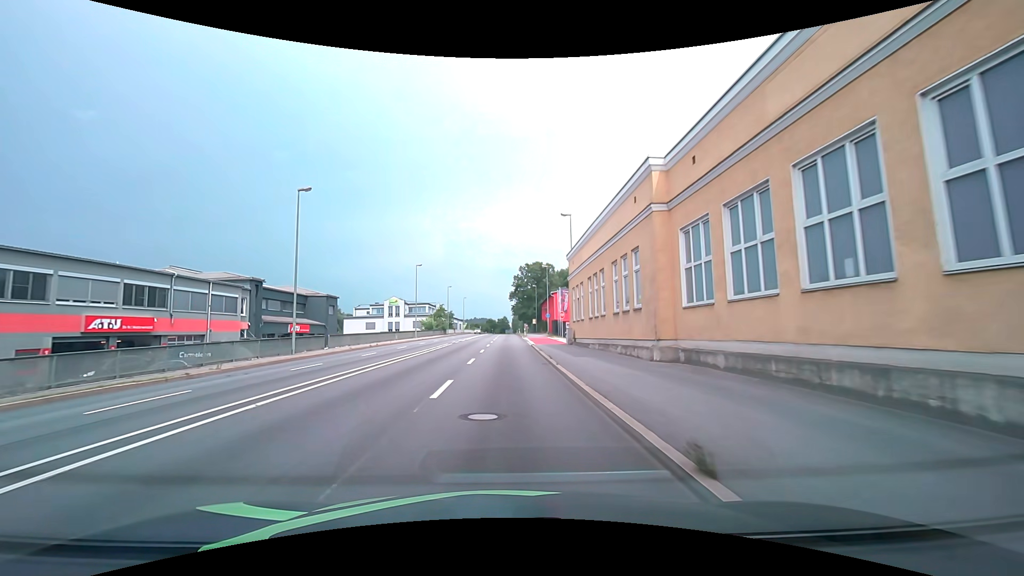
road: primary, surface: asphalt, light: Day
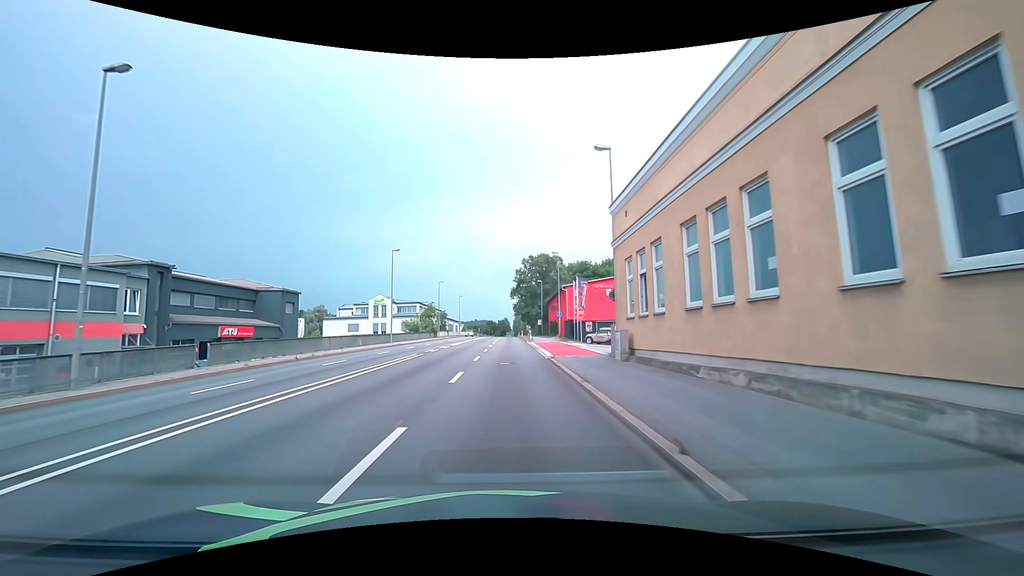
(0.0, +15.1) m; 0°
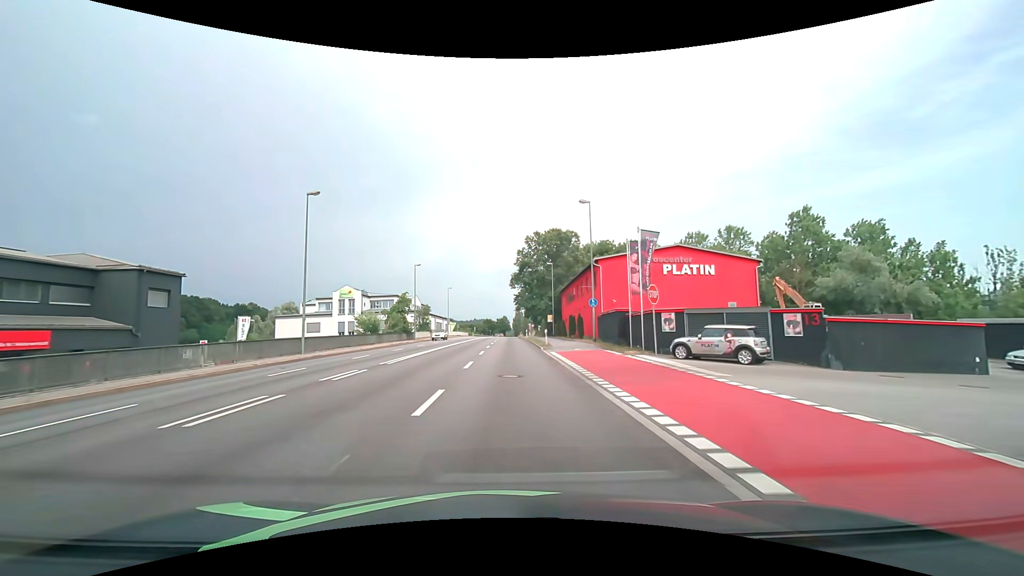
(0.0, +23.2) m; 0°
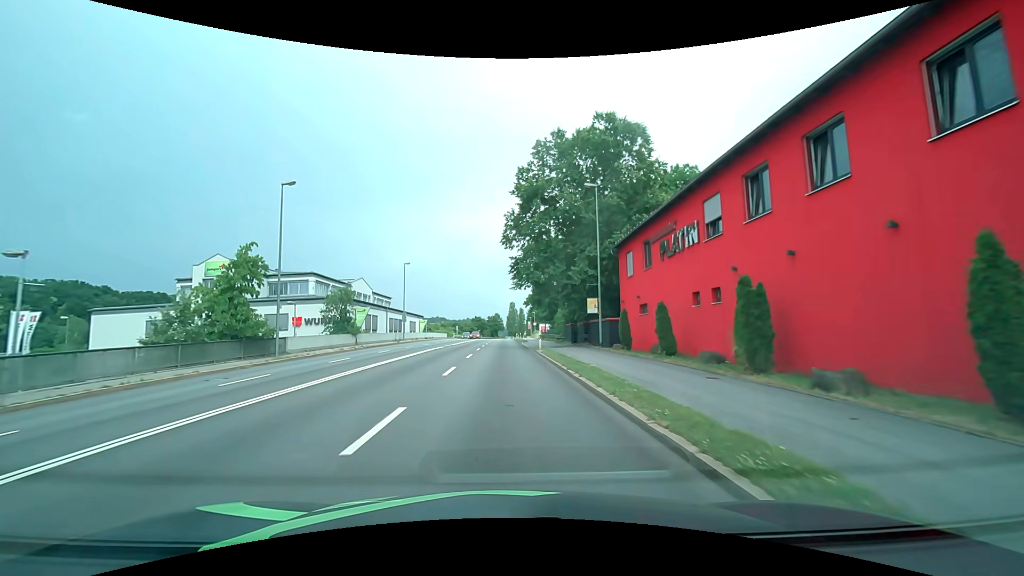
(+0.3, +38.4) m; +1°
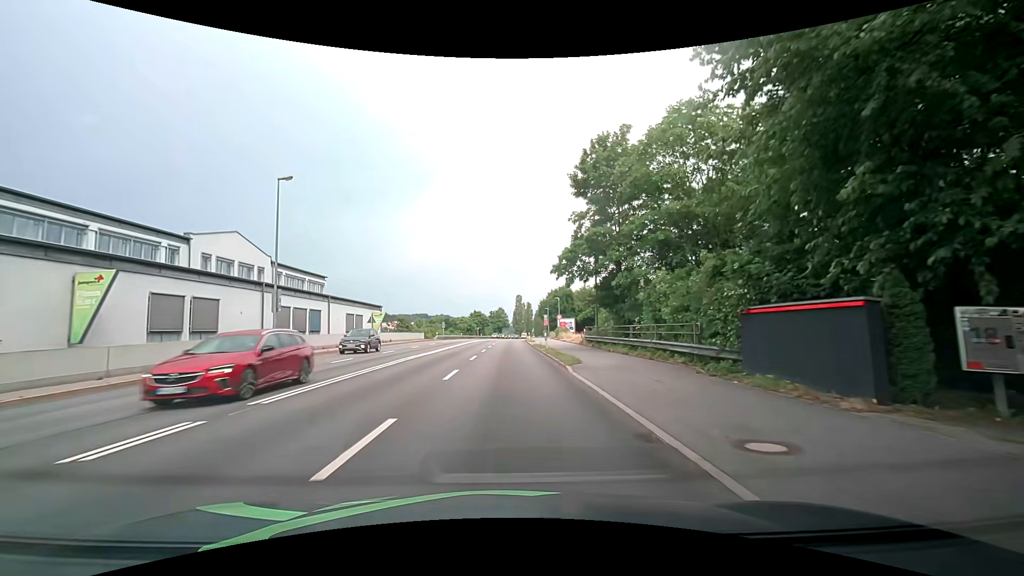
(-0.3, +37.0) m; 0°
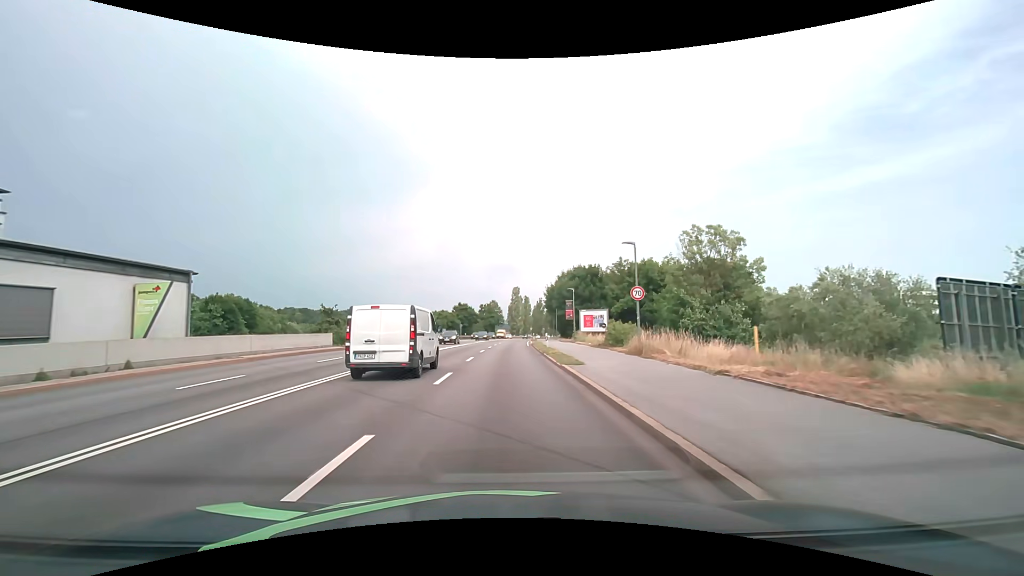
(-0.1, +37.6) m; 0°
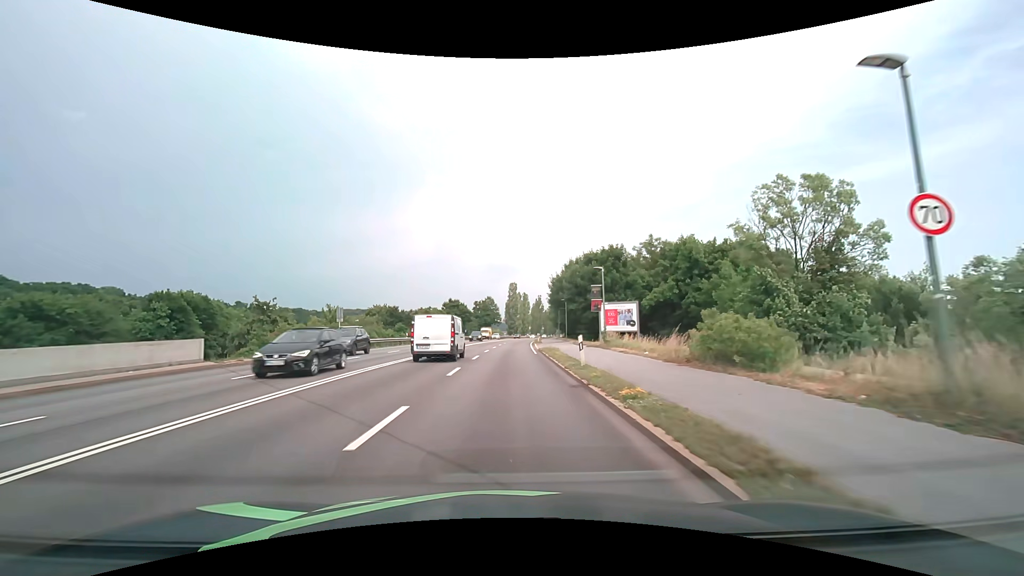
(+0.1, +15.6) m; +1°
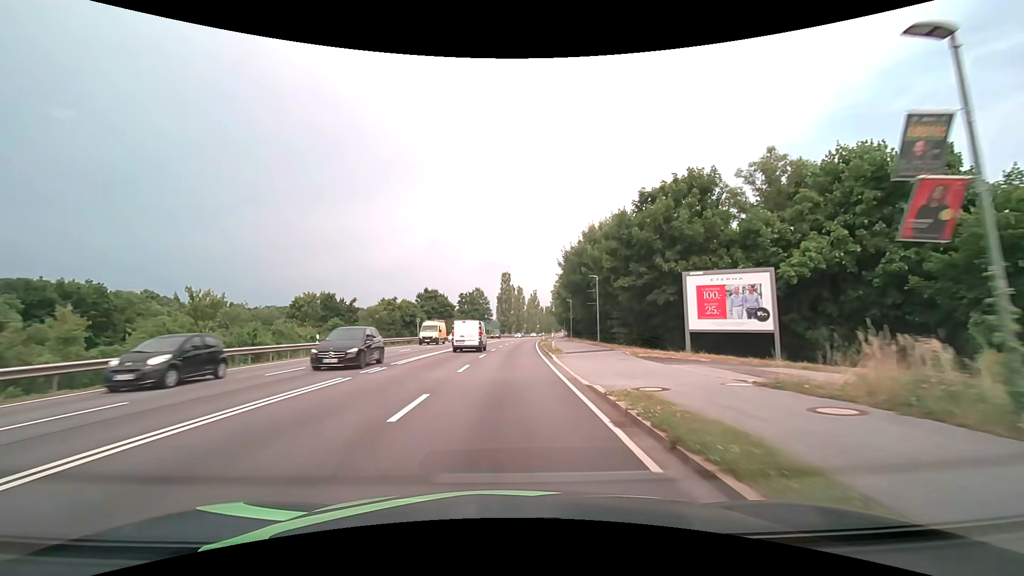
(+0.1, +25.4) m; +1°
(0, +10) (0, +20) (0, +30) (+1, +40) (+1, +50) (+2, +60) (+2, +70) (+3, +80) (+4, +90) (+5, +100) m
